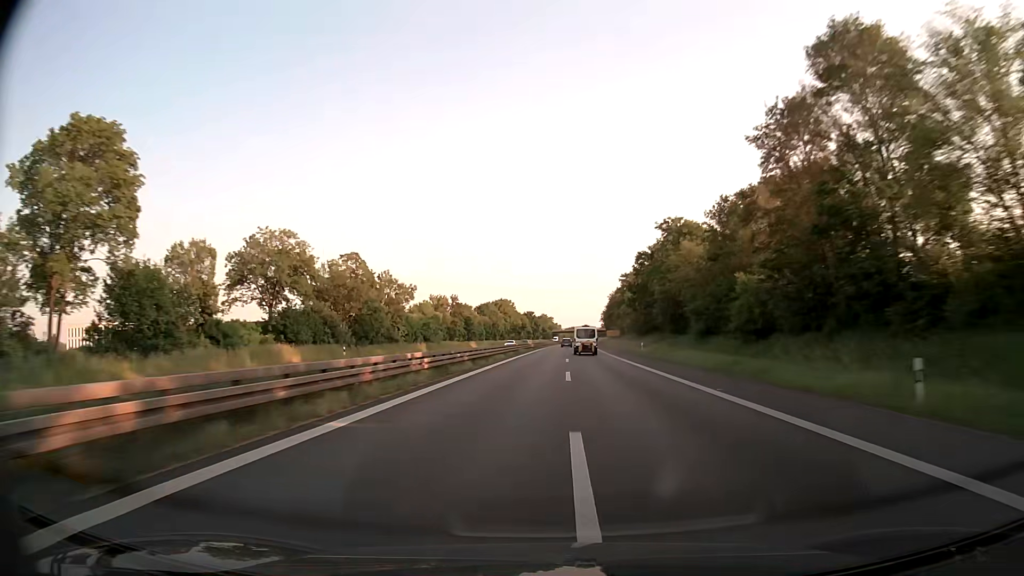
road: trunk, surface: asphalt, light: Day
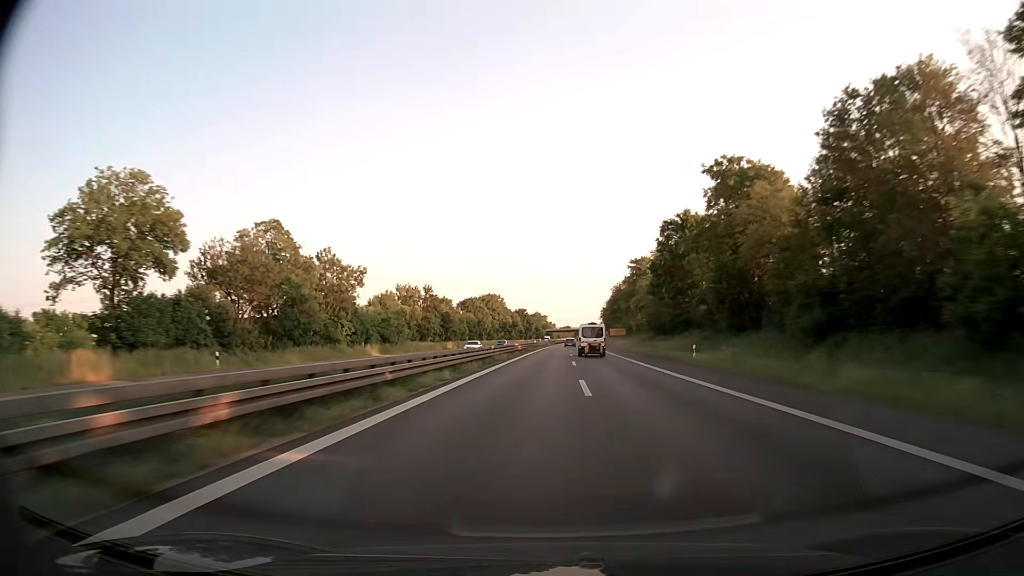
(+0.1, +23.9) m; 0°
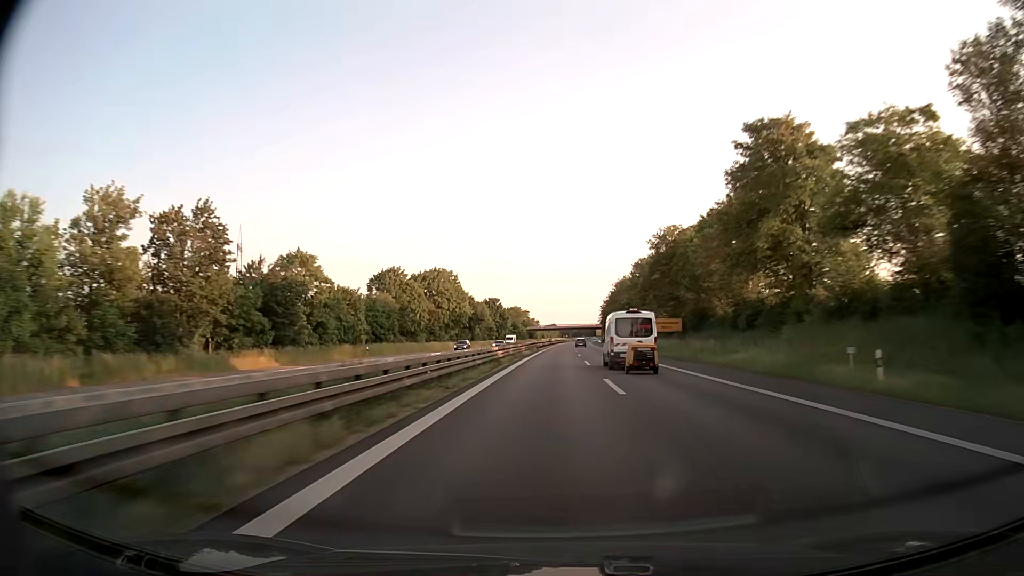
(+1.1, +71.9) m; +1°
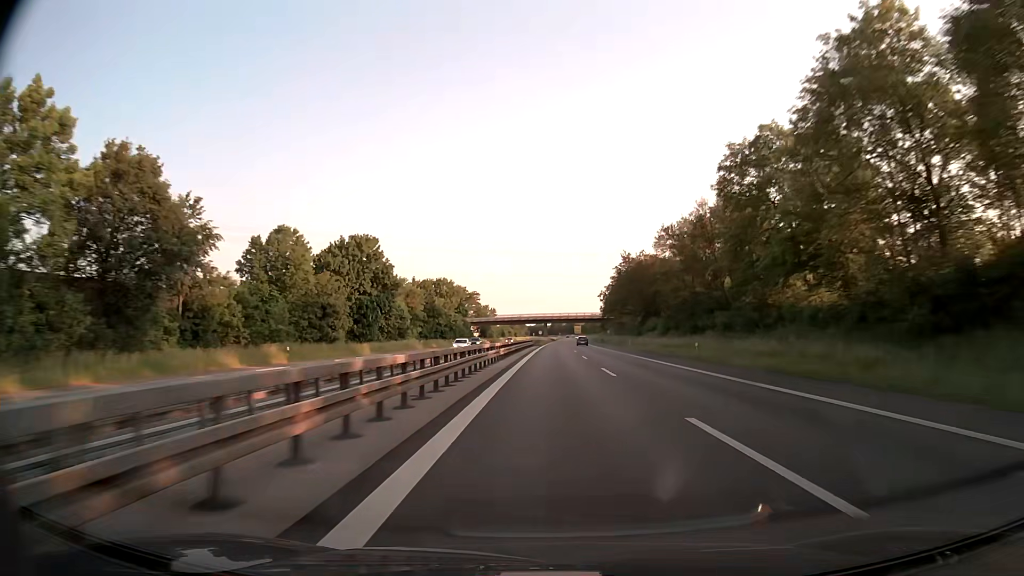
(+2.8, +119.6) m; +3°
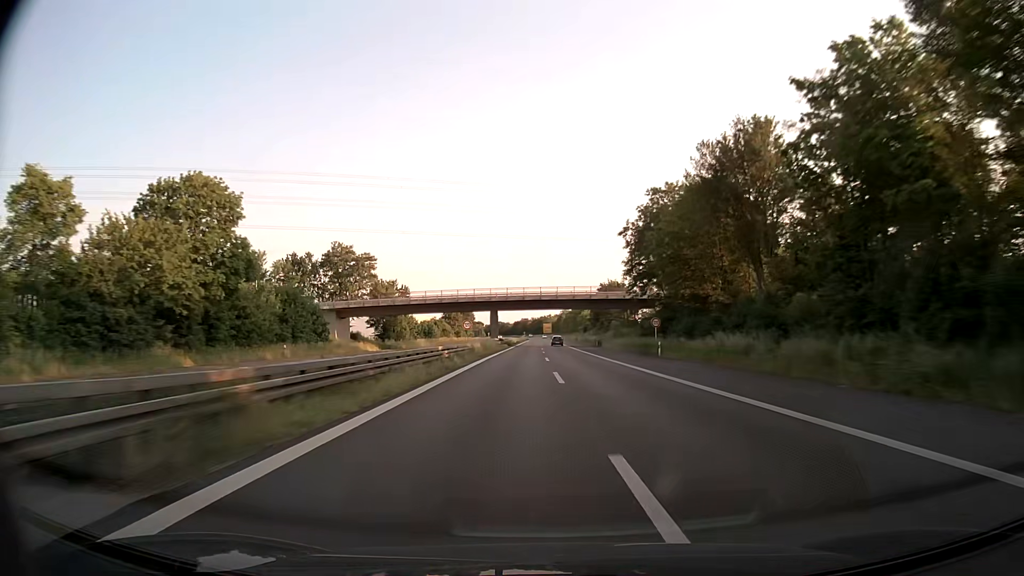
(+2.1, +93.4) m; +3°
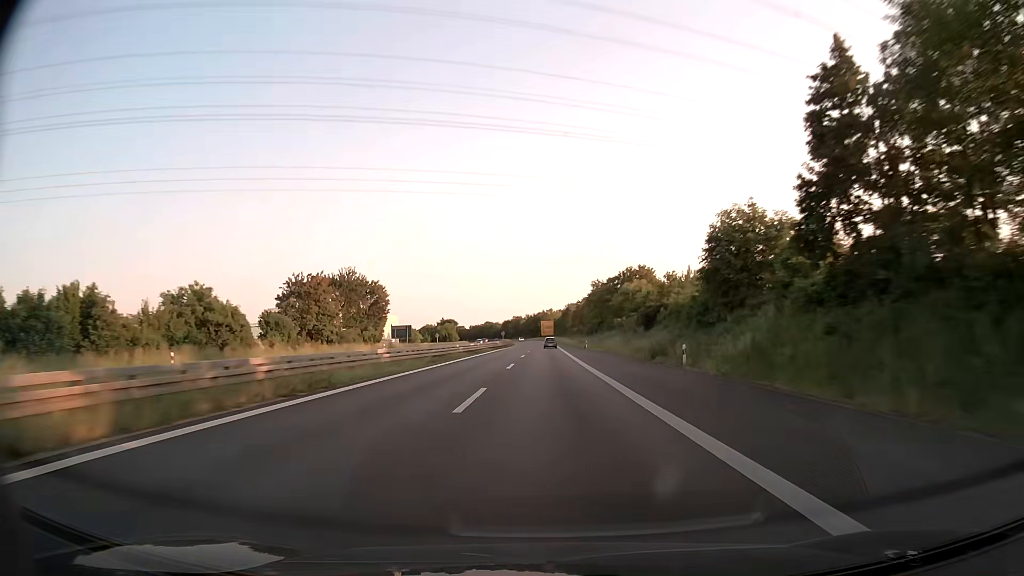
(+1.3, +115.8) m; 0°
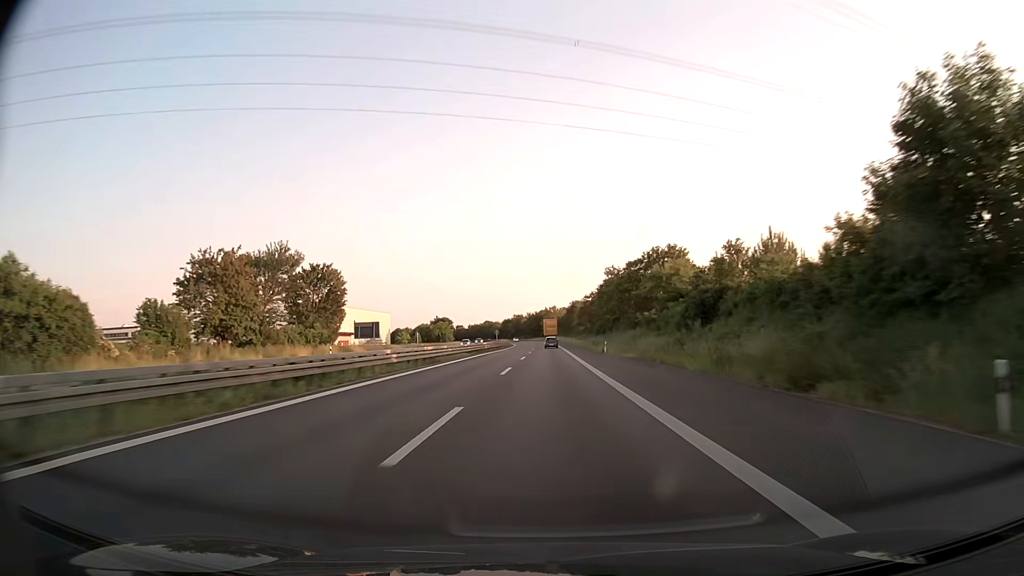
(0.0, +23.2) m; 0°
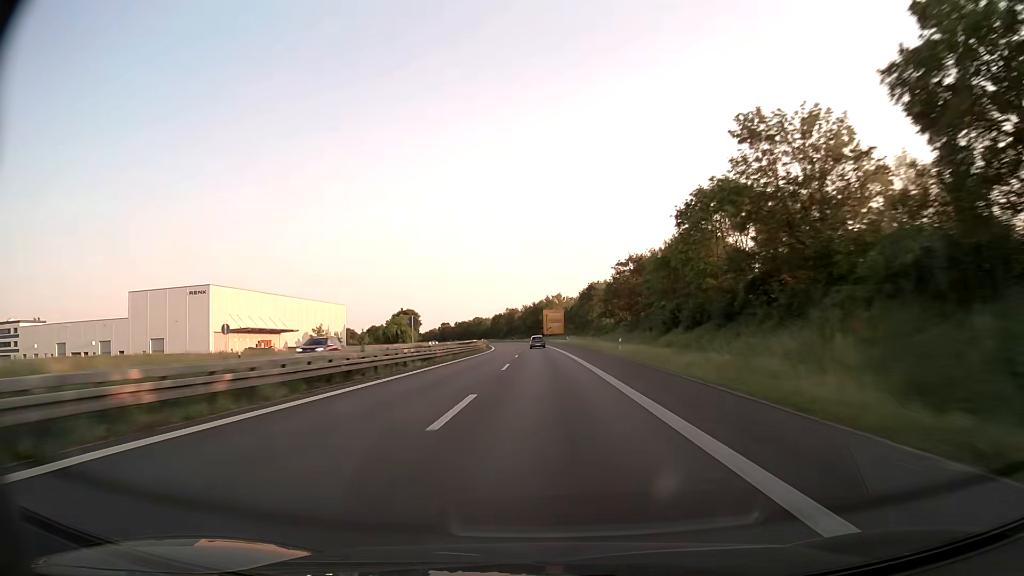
(-0.1, +69.5) m; 0°
(0, +10) (0, +20) (0, +30) (0, +40) (0, +50) (-1, +60) (-1, +70) (-1, +80) (-2, +90) (-2, +100) m
